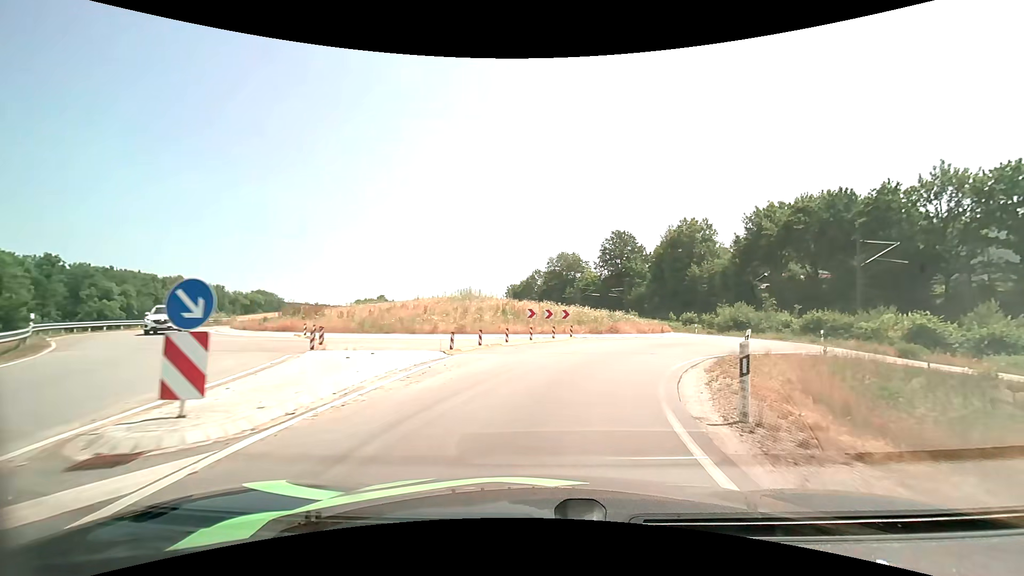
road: primary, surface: asphalt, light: Day
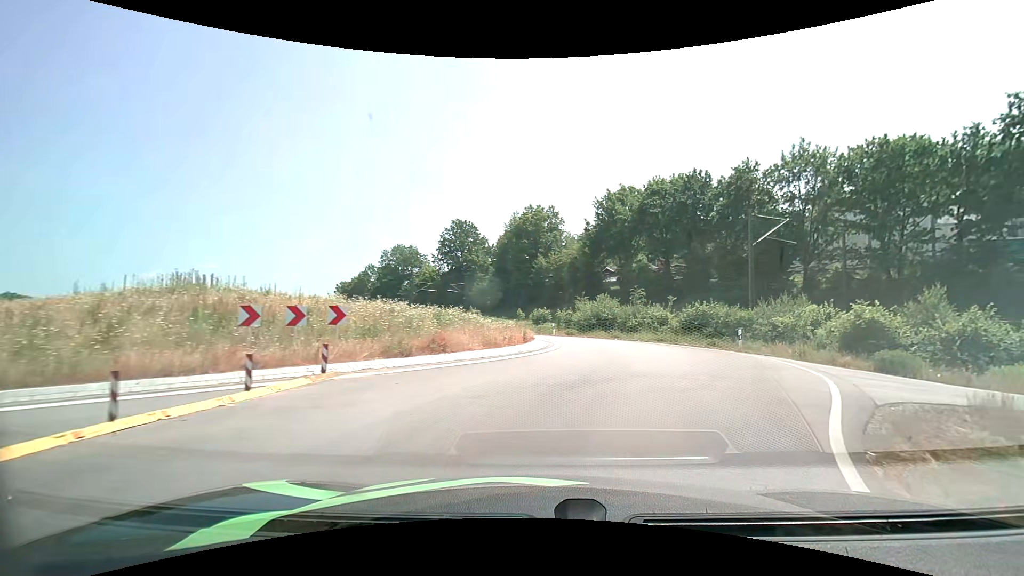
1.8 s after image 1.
(+2.2, +14.8) m; +18°
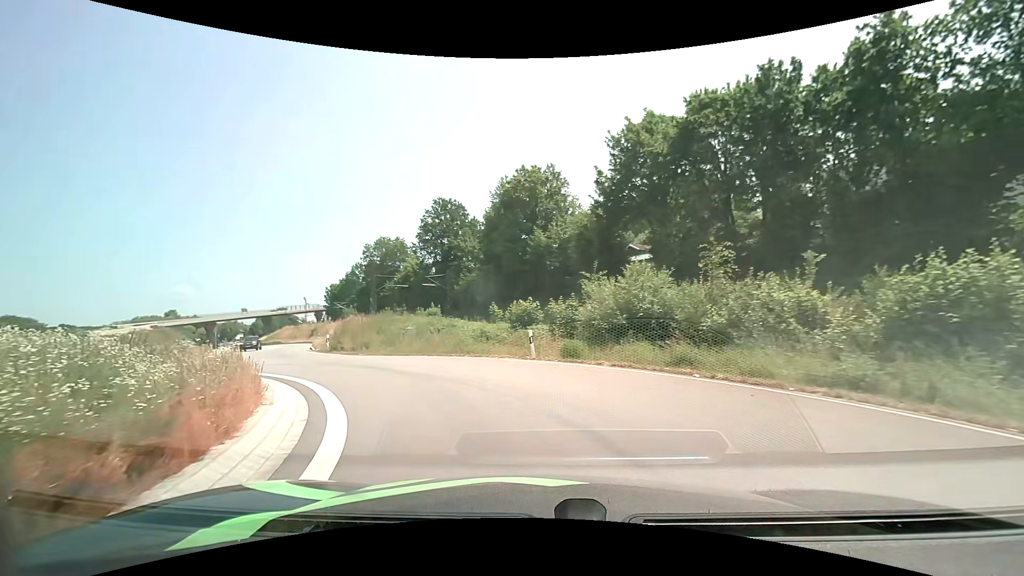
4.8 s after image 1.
(+2.4, +22.6) m; -2°
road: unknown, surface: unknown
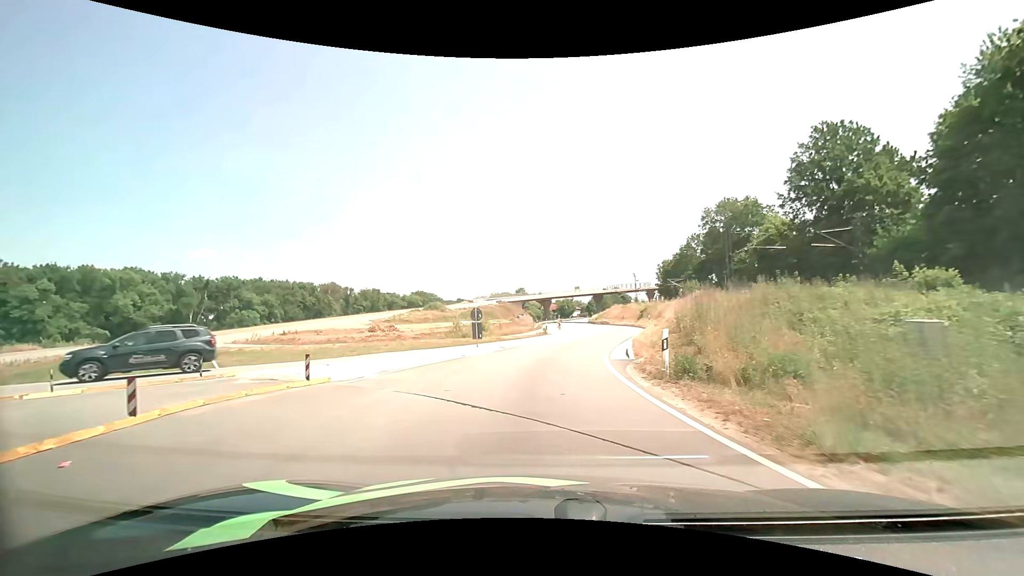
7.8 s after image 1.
(-7.5, +19.9) m; -37°
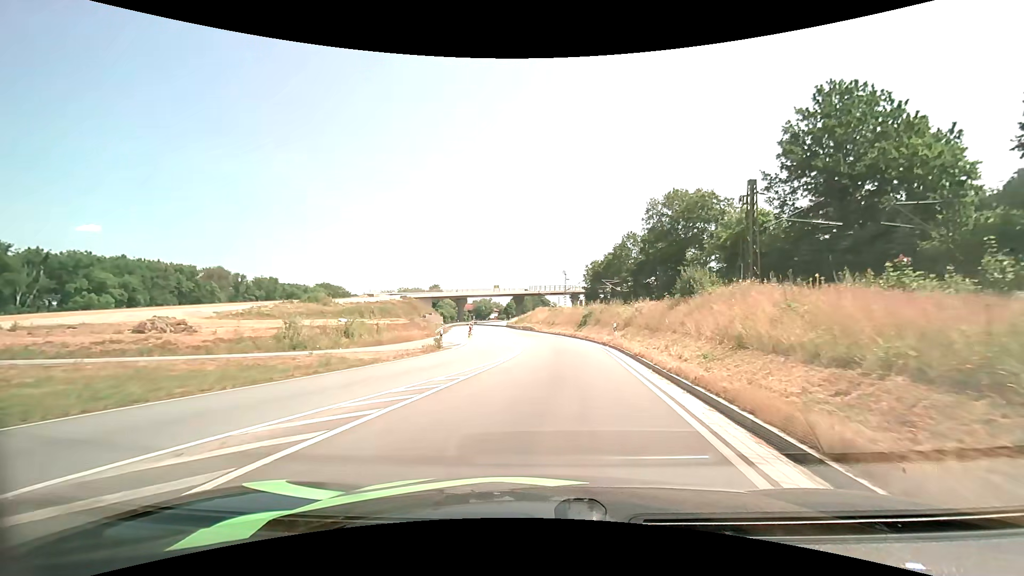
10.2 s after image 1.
(+1.3, +20.9) m; +10°
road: primary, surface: asphalt
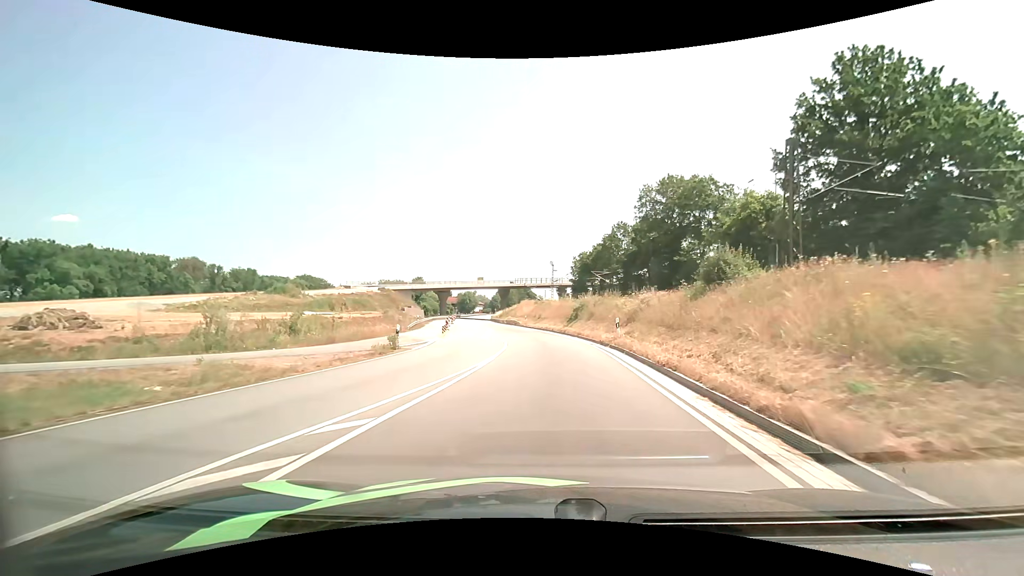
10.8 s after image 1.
(+0.1, +6.0) m; +1°
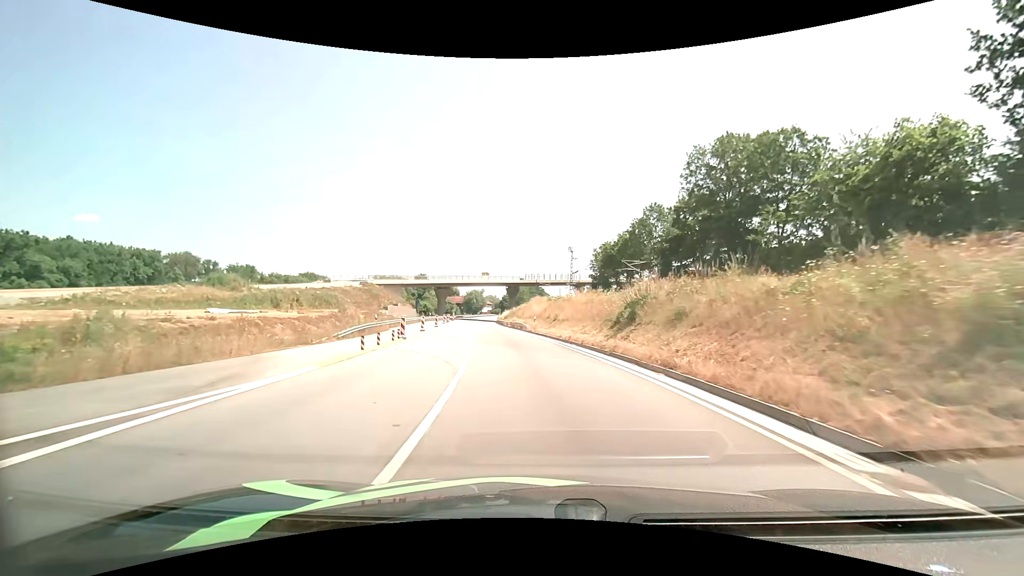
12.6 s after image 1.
(0.0, +20.2) m; -1°
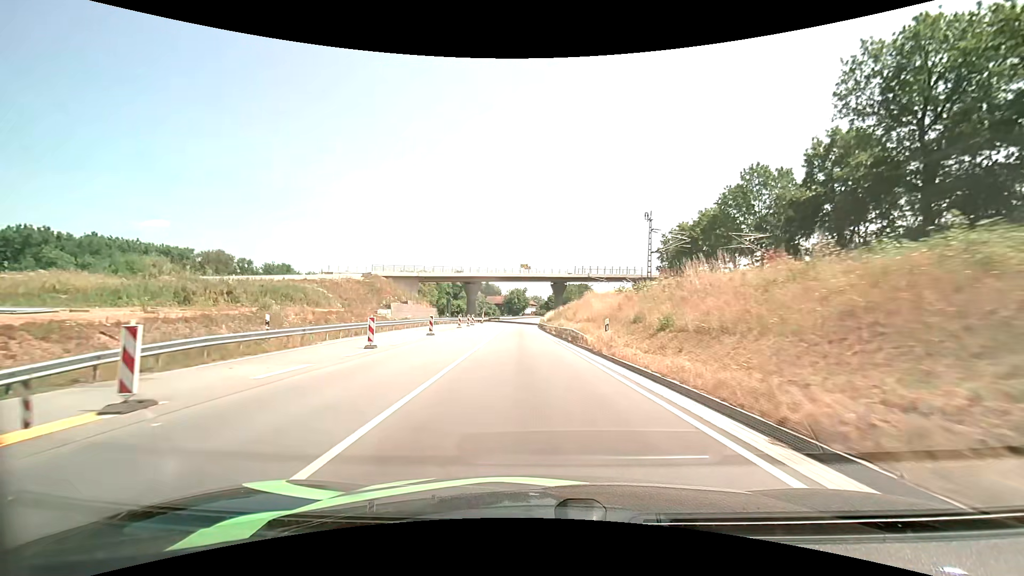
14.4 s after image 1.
(-1.0, +23.3) m; -5°
(0, +10) (-1, +20) (-1, +30) (-2, +40) (-2, +50) (-2, +60) (-2, +70) (-3, +80) (-3, +90) (-3, +100) m
